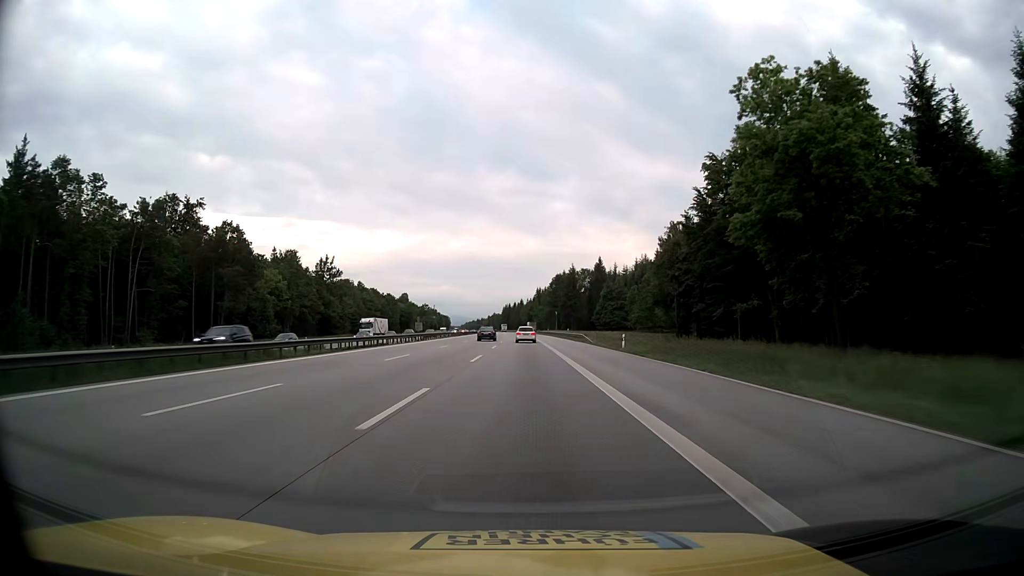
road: motorway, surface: asphalt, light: Day
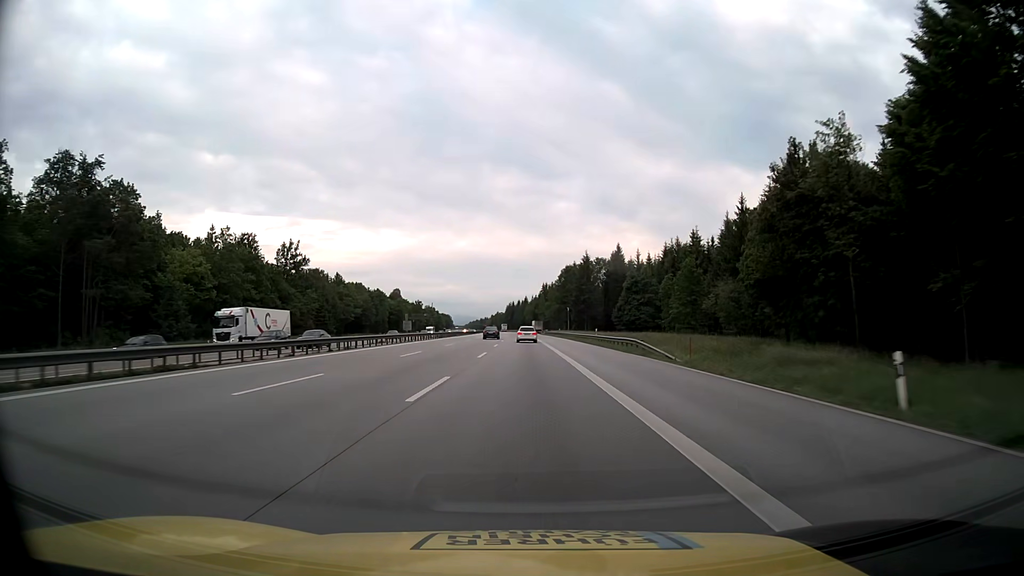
(-0.1, +32.8) m; 0°
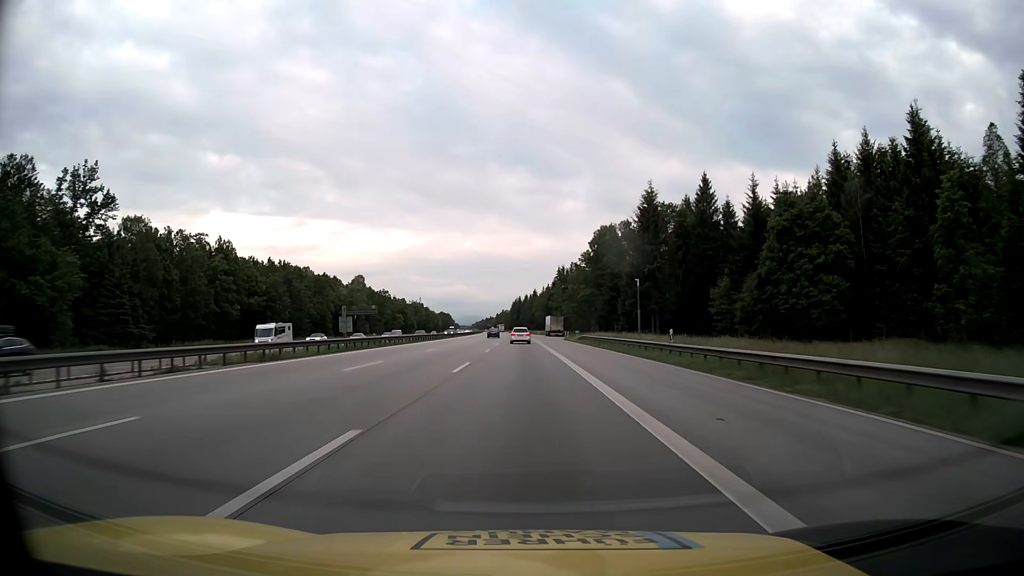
(-0.7, +81.9) m; -1°
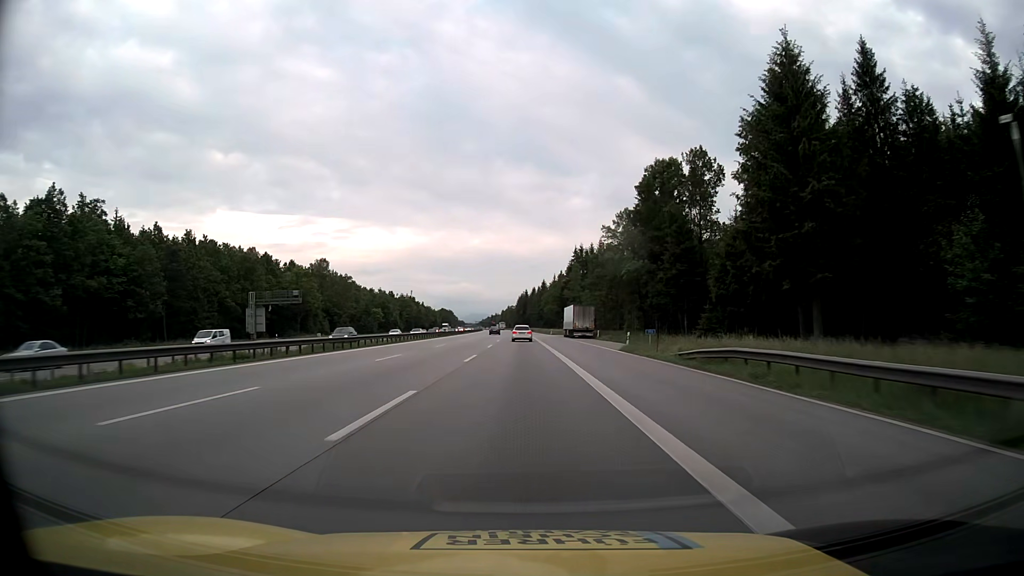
(-0.4, +49.1) m; -1°
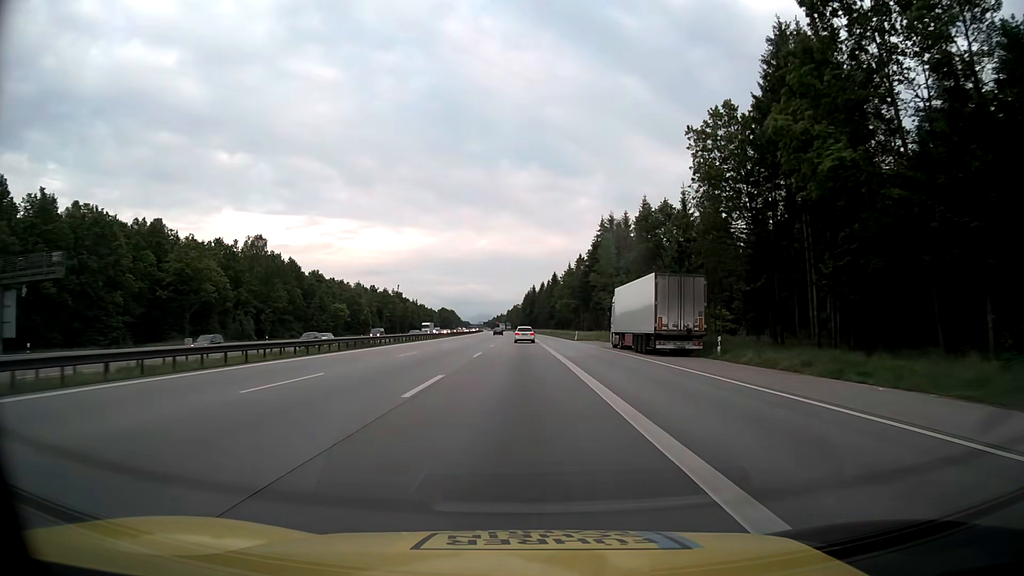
(-0.2, +49.1) m; -1°
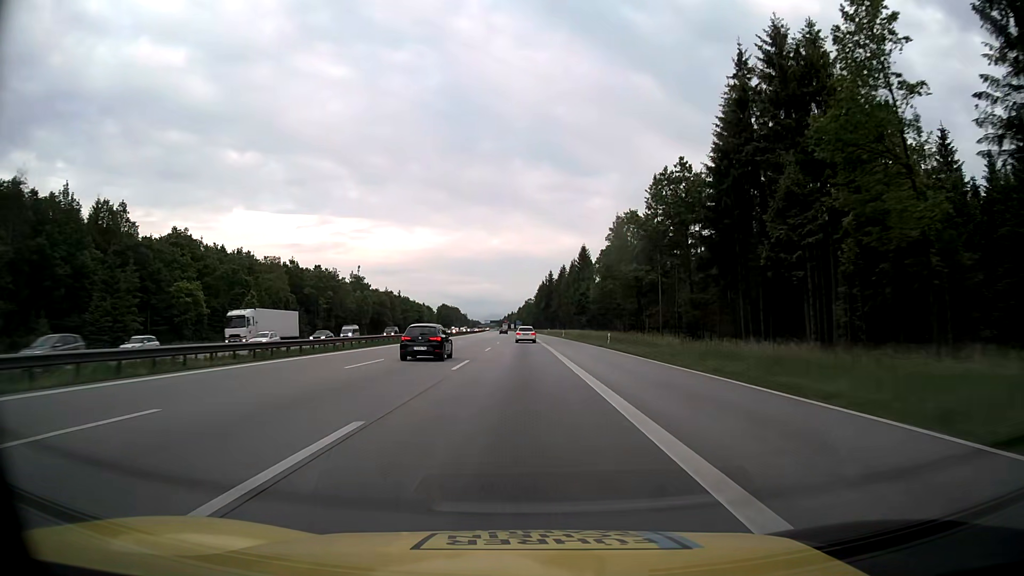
(-0.8, +81.9) m; -1°
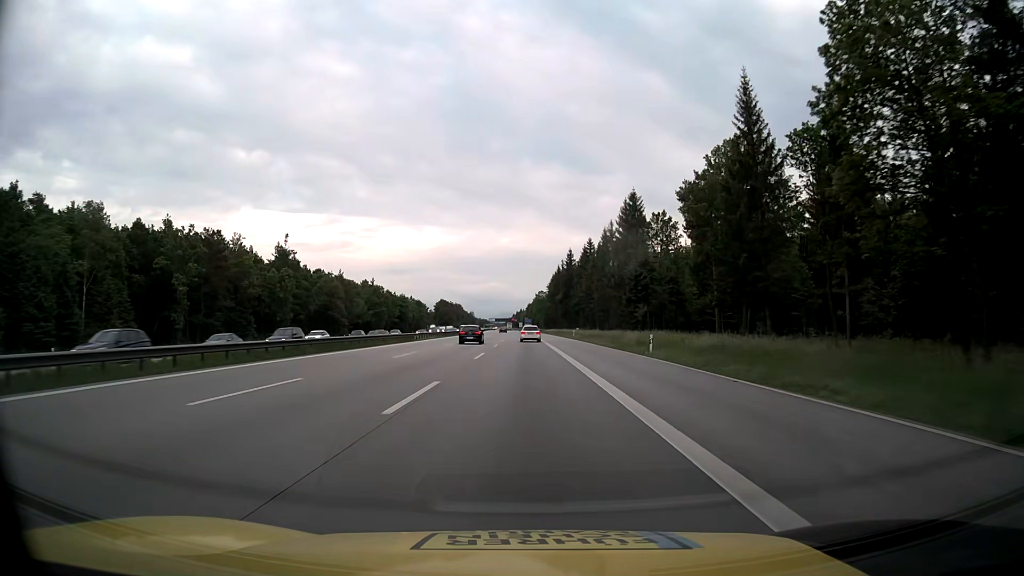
(-0.5, +65.5) m; -1°
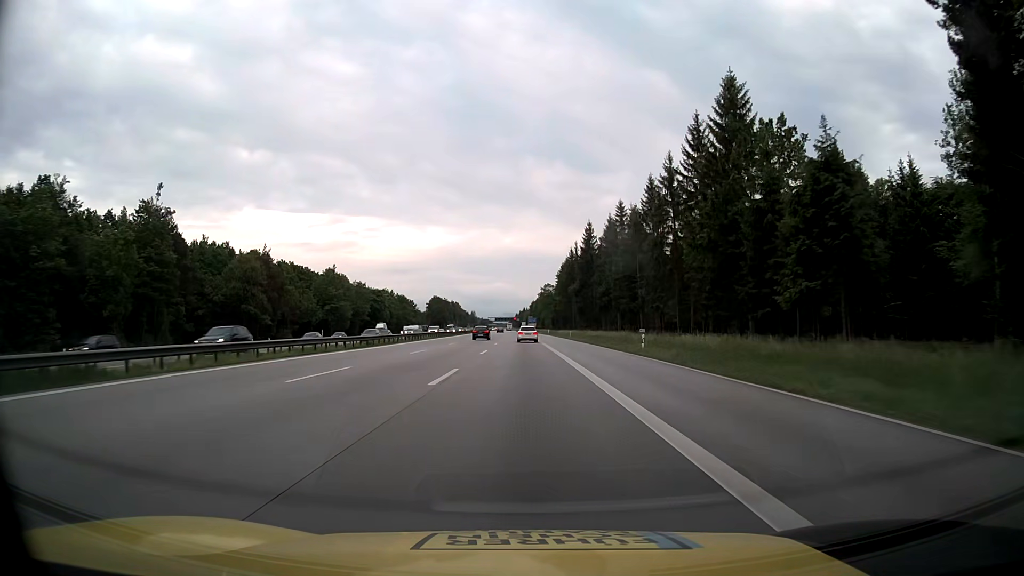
(-0.1, +49.1) m; 0°
(0, +10) (0, +20) (0, +30) (0, +40) (0, +50) (0, +60) (0, +70) (-1, +80) (-1, +90) (-1, +100) m
